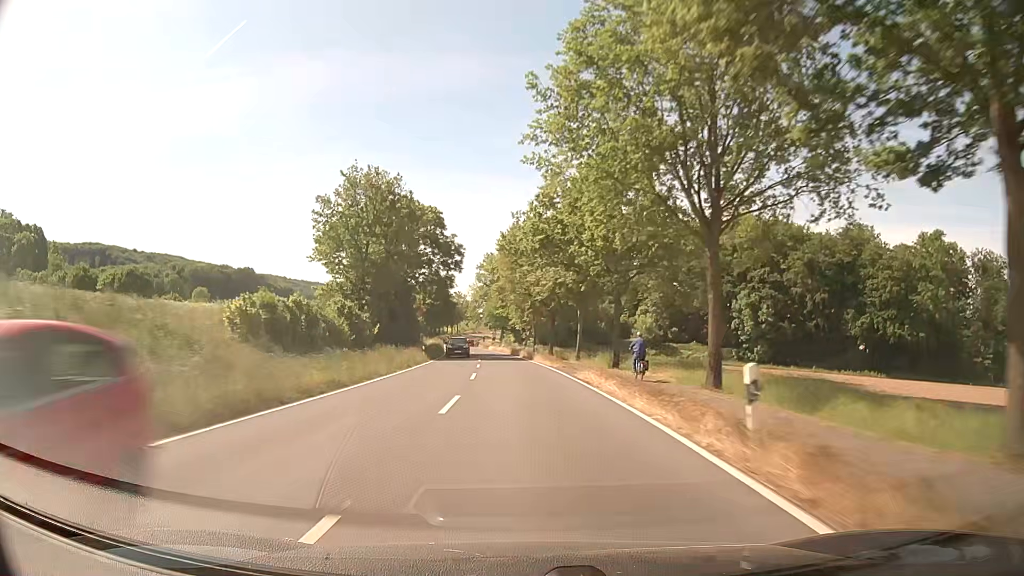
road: secondary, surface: asphalt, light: Day
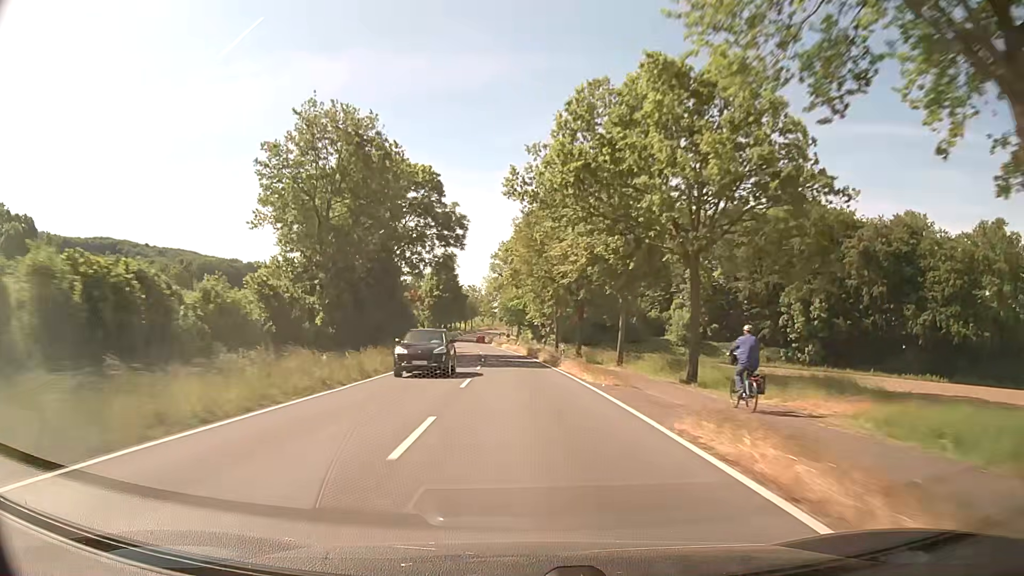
(-0.3, +15.9) m; -1°
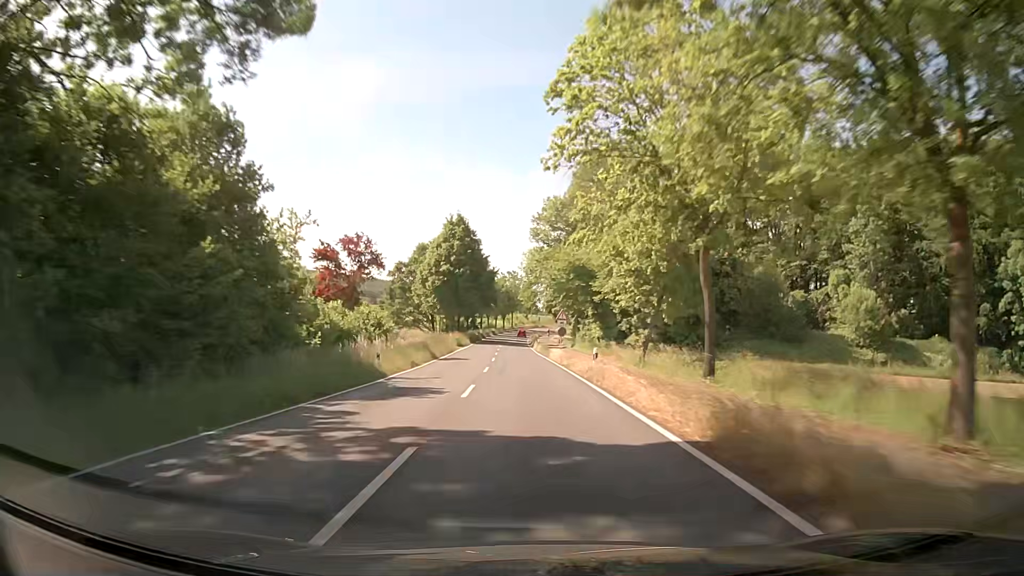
(-1.8, +47.6) m; -4°
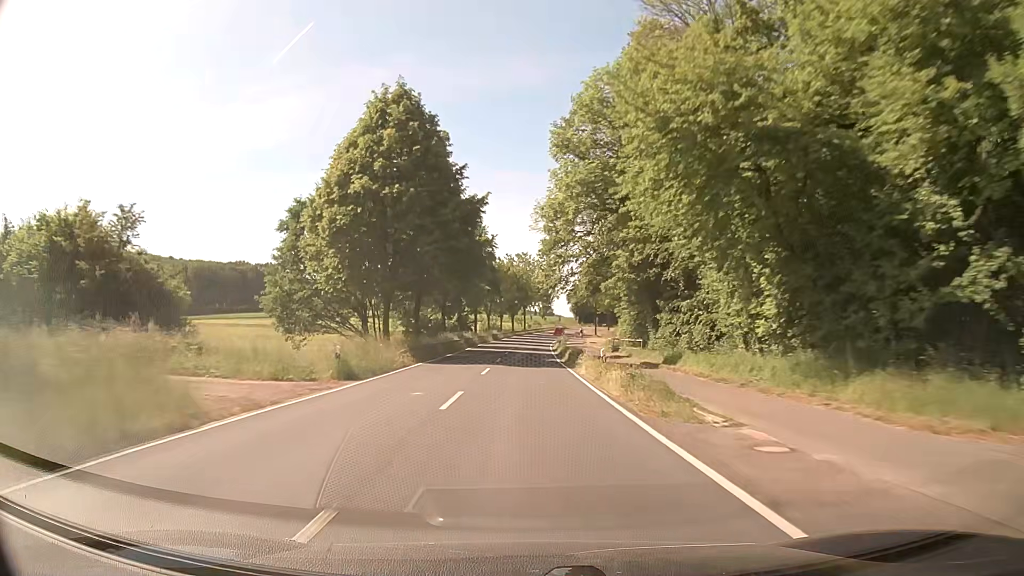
(-1.0, +47.6) m; -1°
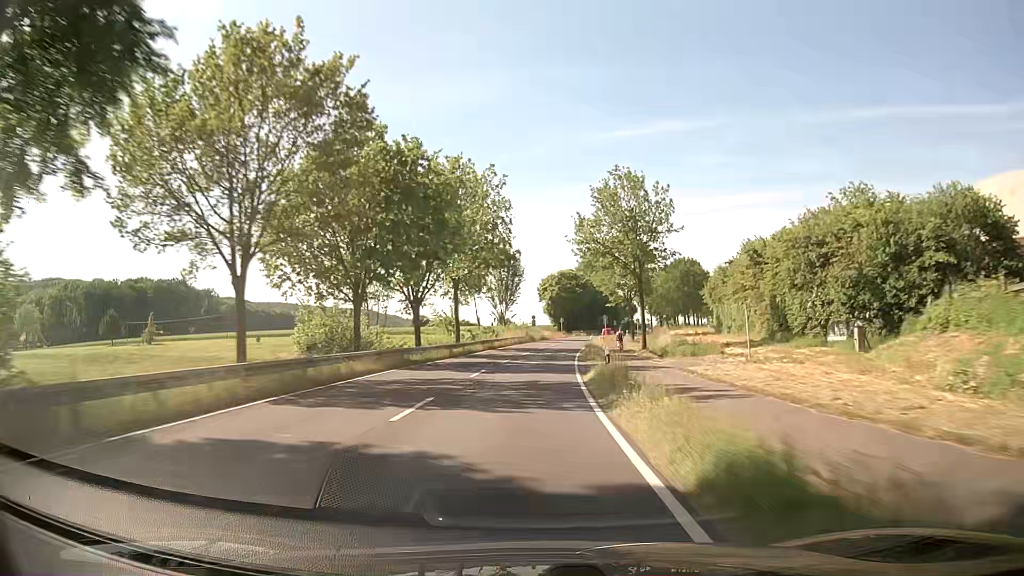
(+1.5, +78.9) m; +3°
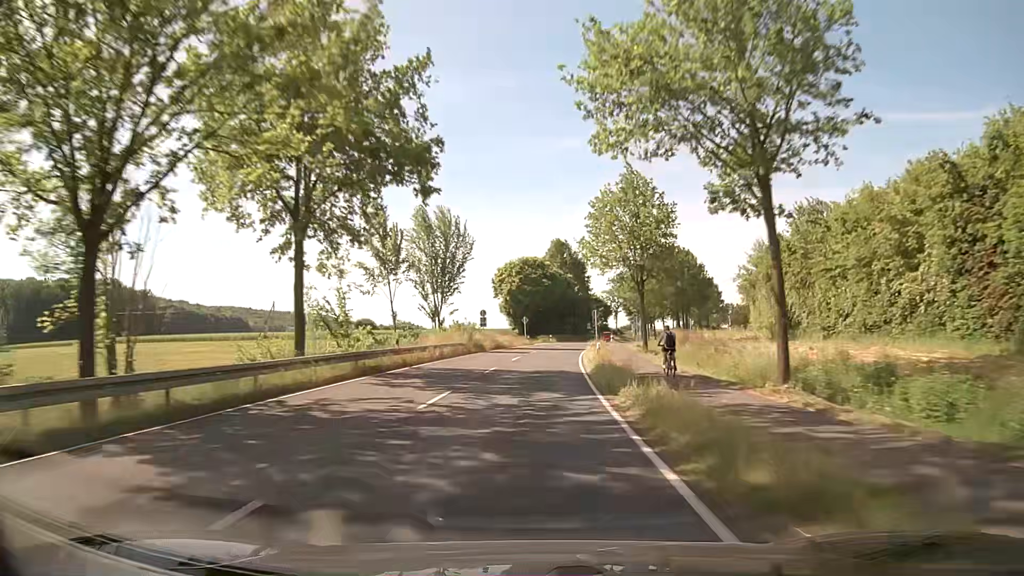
(+1.0, +31.3) m; +4°
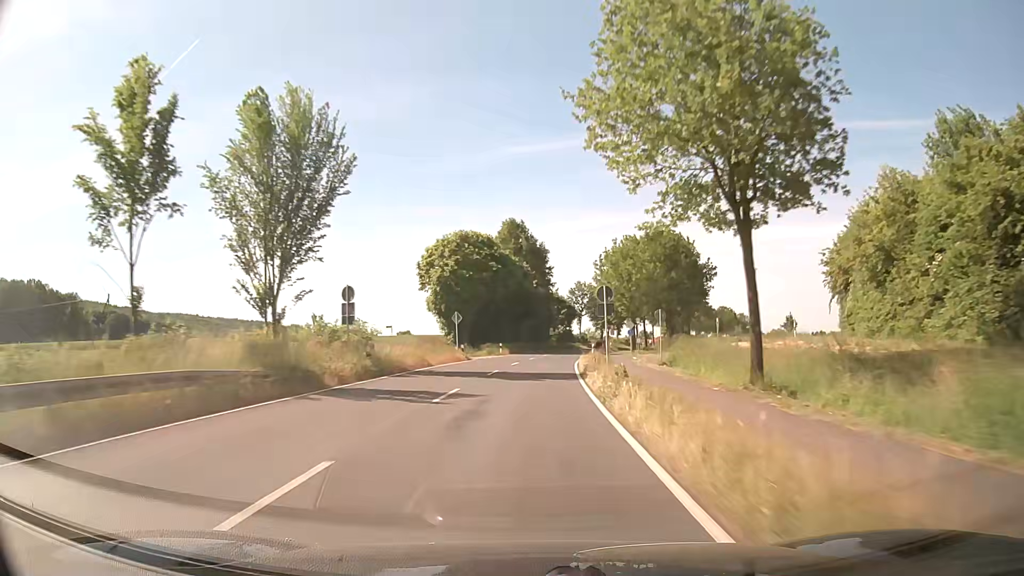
(+1.1, +31.2) m; +4°
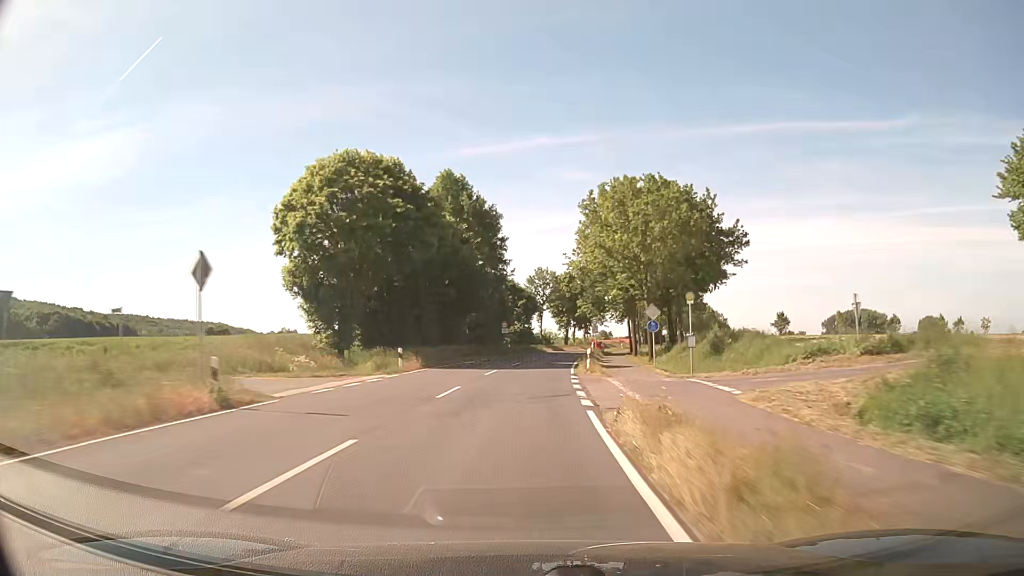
(+1.2, +31.2) m; +4°
(0, +10) (0, +20) (+1, +30) (+1, +40) (+2, +50) (+3, +60) (+5, +70) (+6, +80) (+8, +89) (+10, +99) m
